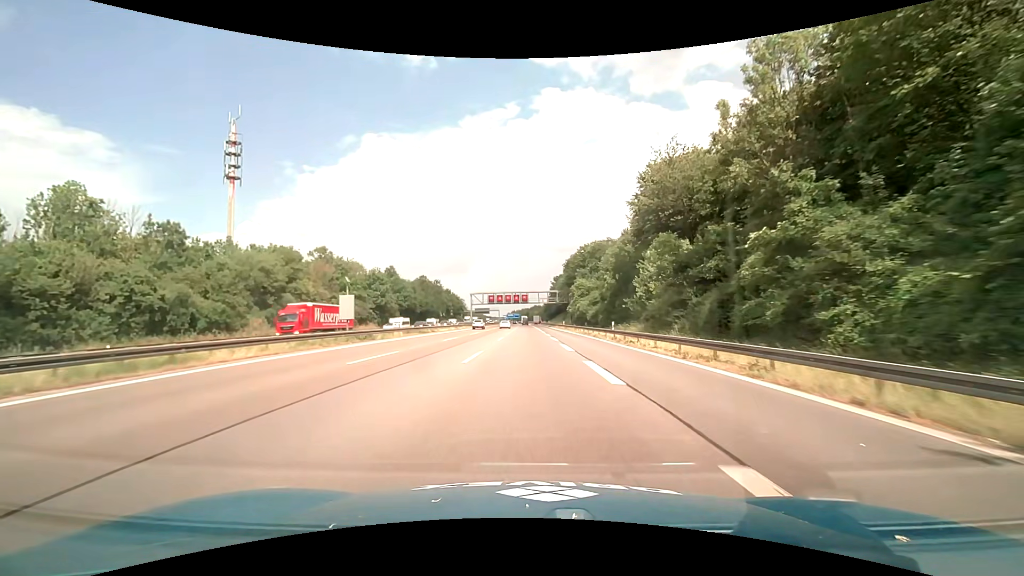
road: motorway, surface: asphalt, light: Day
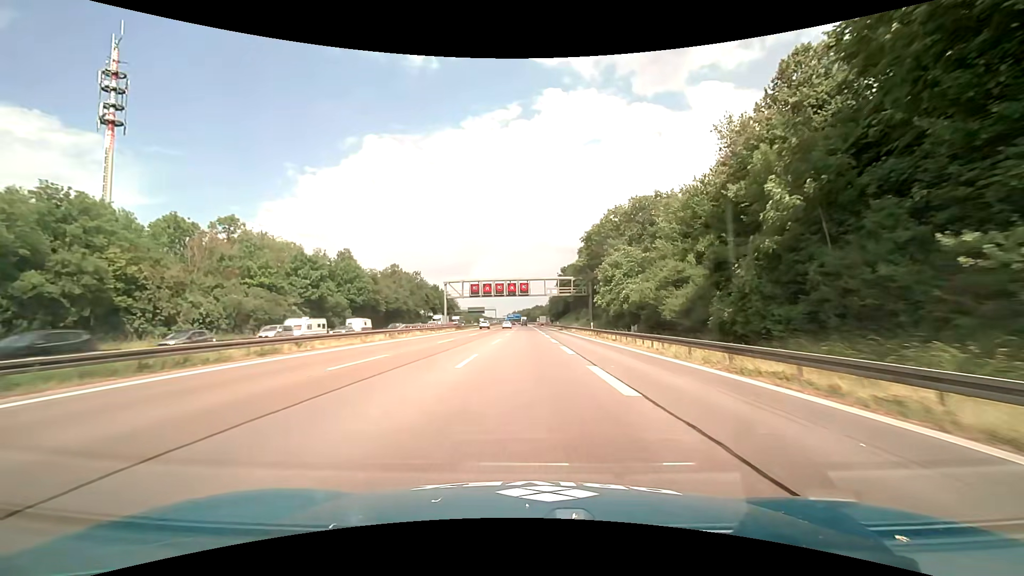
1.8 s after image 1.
(-0.1, +37.5) m; 0°
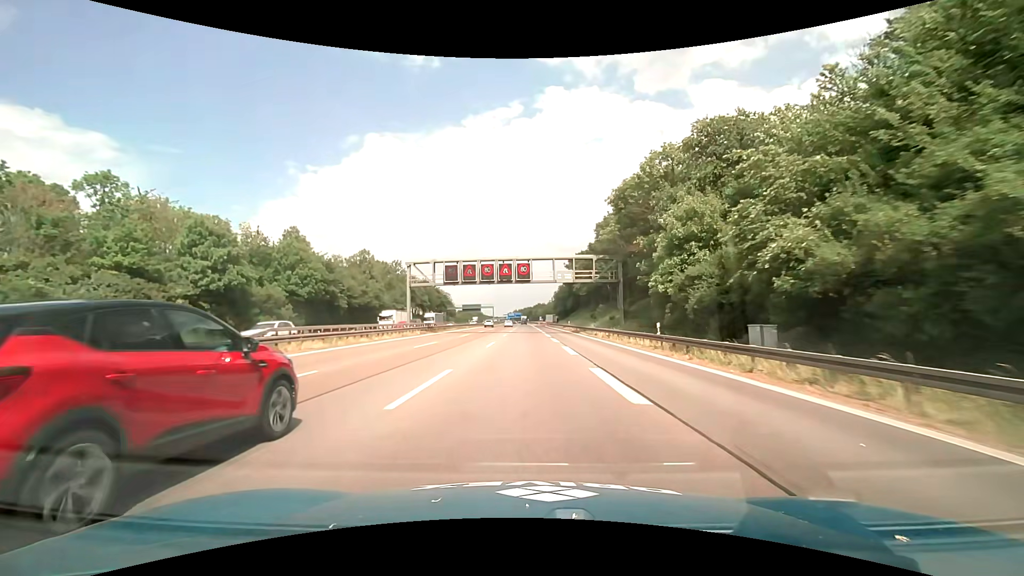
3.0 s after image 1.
(+0.1, +25.0) m; 0°
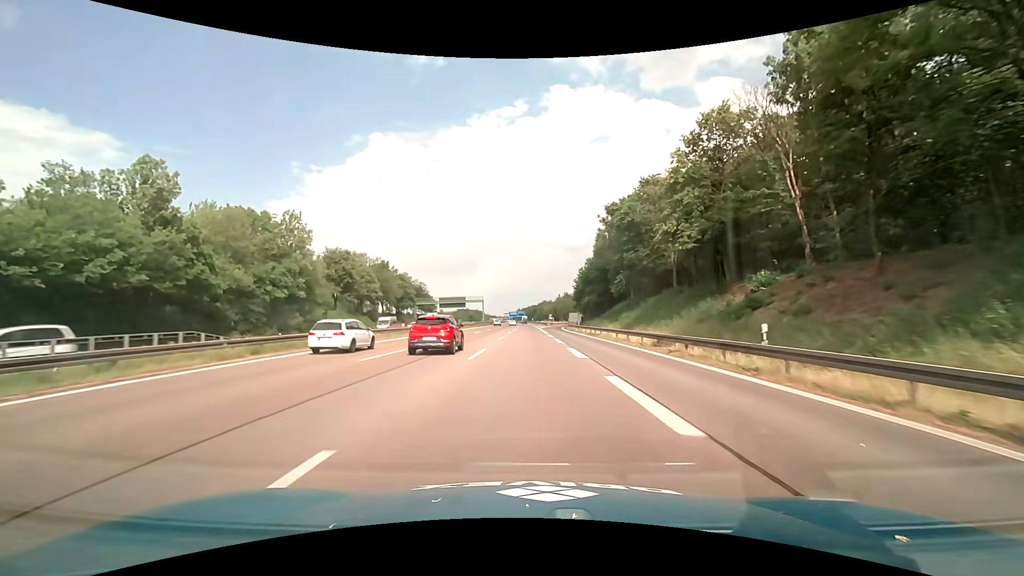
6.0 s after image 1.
(-0.4, +62.5) m; -1°
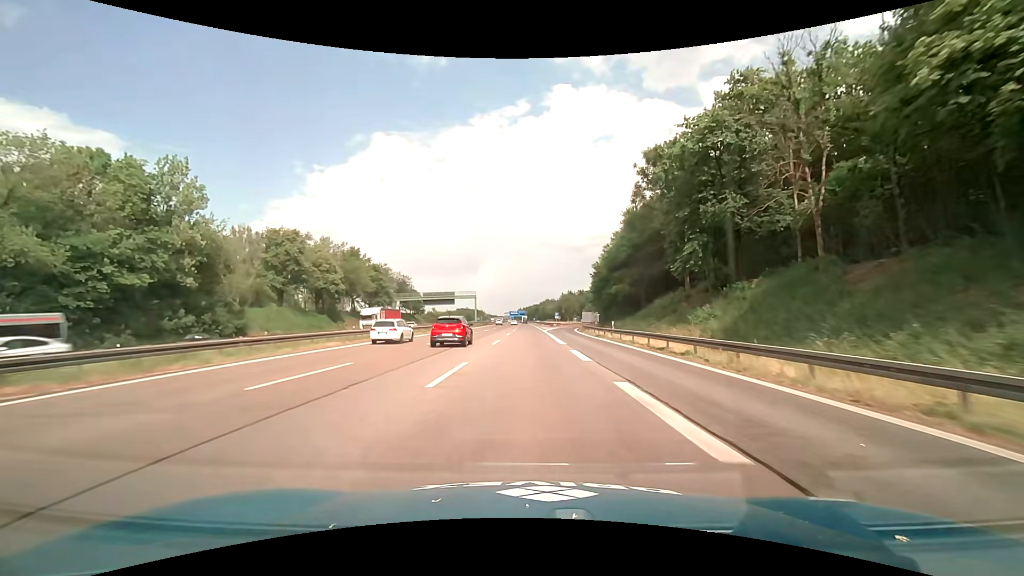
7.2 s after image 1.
(+0.2, +25.0) m; +1°
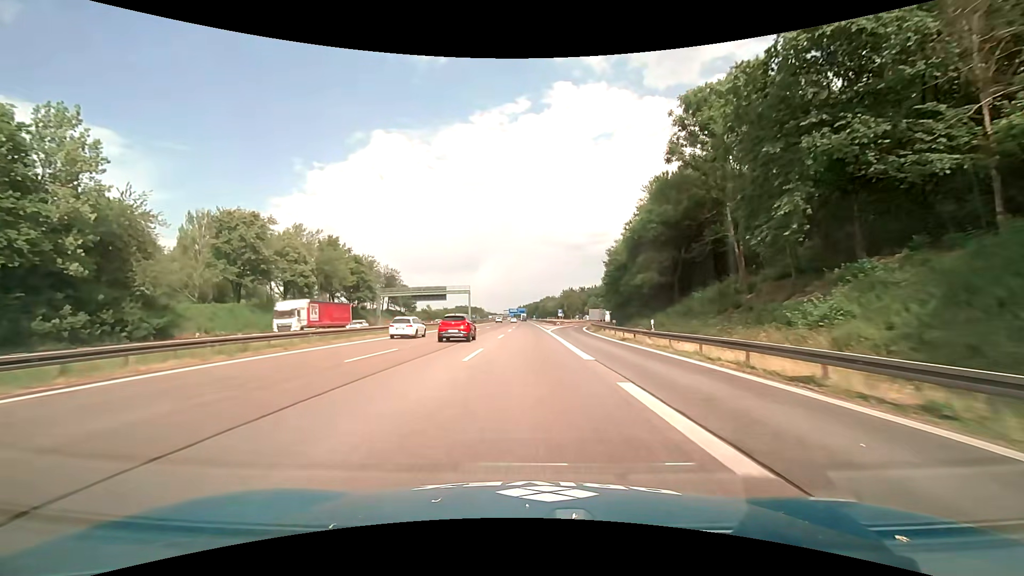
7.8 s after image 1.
(-0.1, +12.5) m; -1°
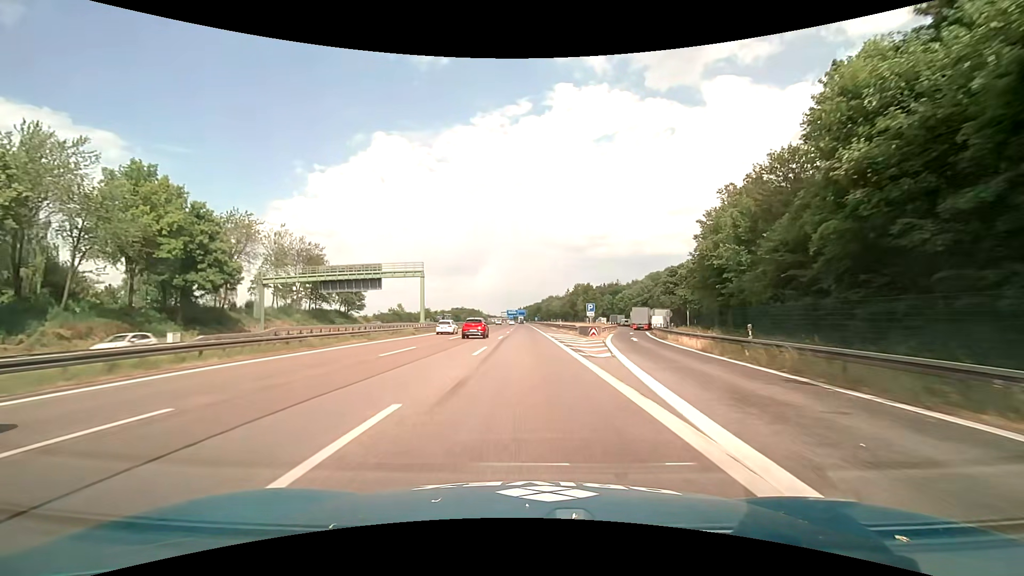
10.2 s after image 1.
(+0.3, +49.9) m; 0°
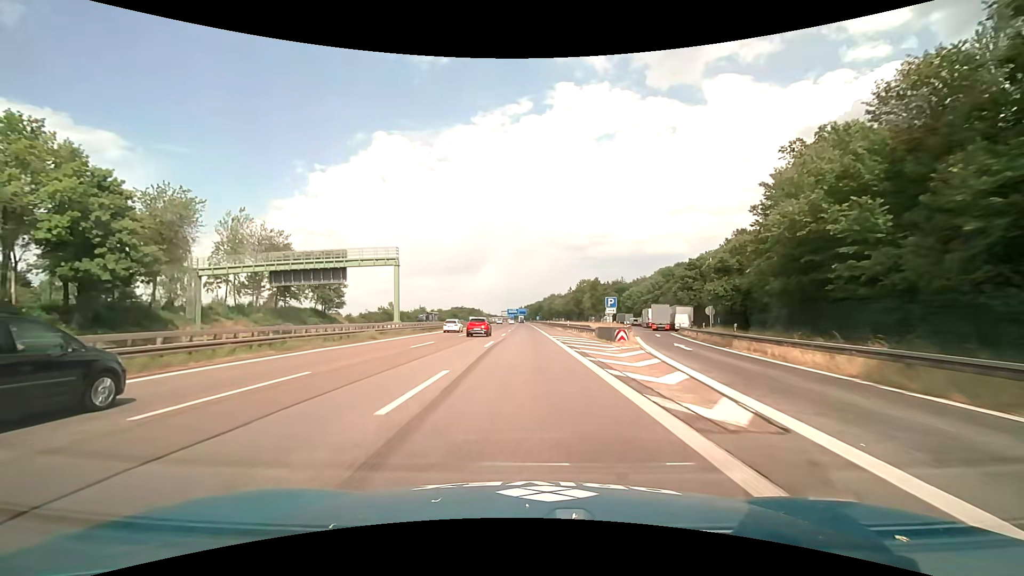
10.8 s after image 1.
(0.0, +12.5) m; -1°
(0, +10) (0, +20) (0, +30) (0, +40) (0, +50) (0, +60) (0, +70) (0, +80) (0, +90) (0, +100) m
